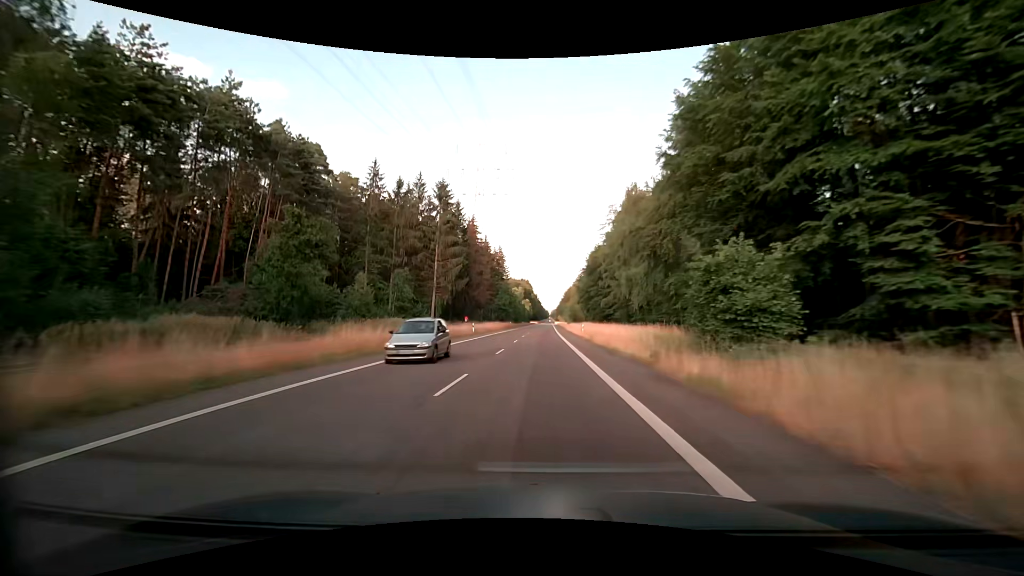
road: secondary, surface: asphalt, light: Day
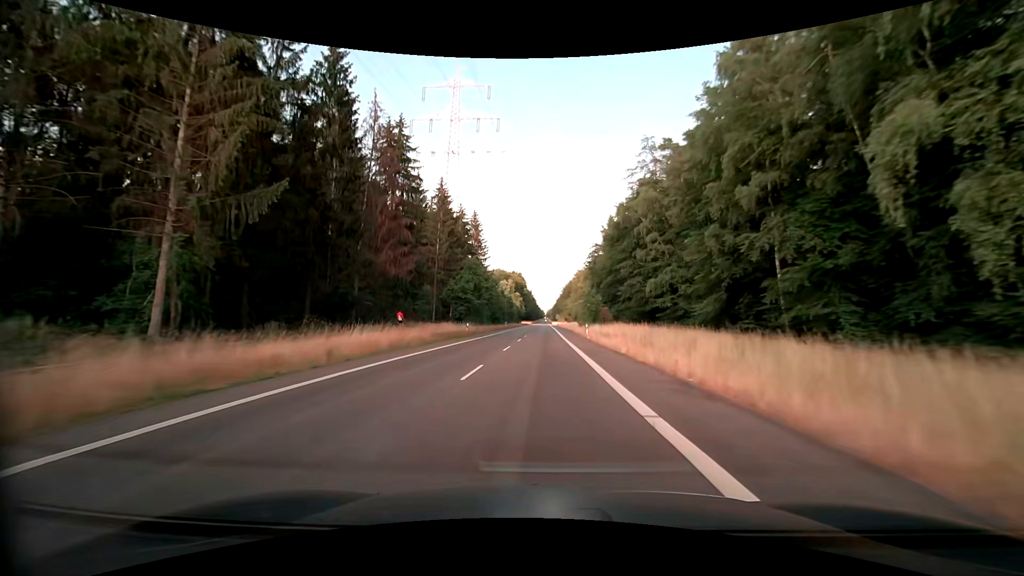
(+0.2, +54.6) m; 0°
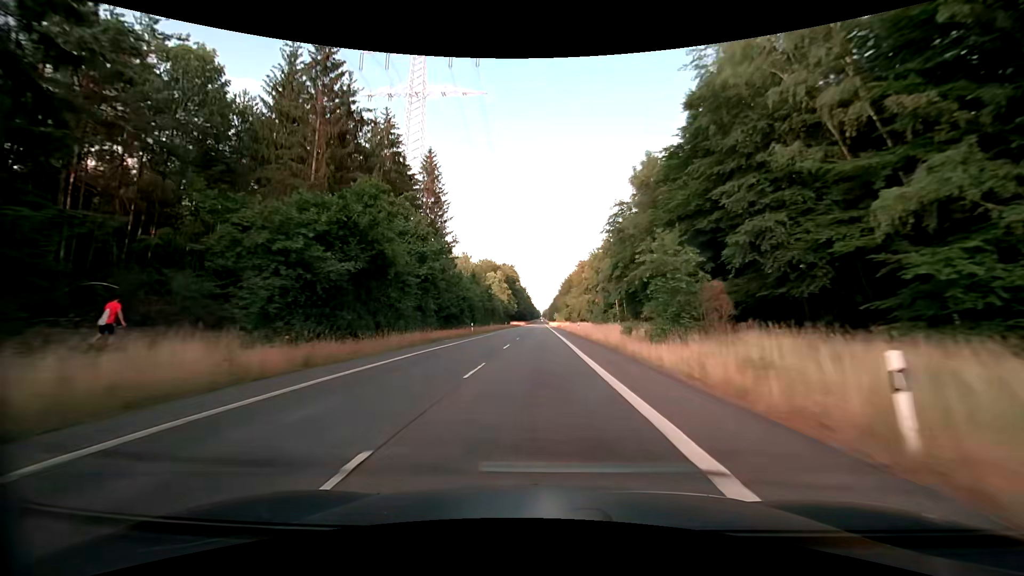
(+0.4, +42.5) m; +1°
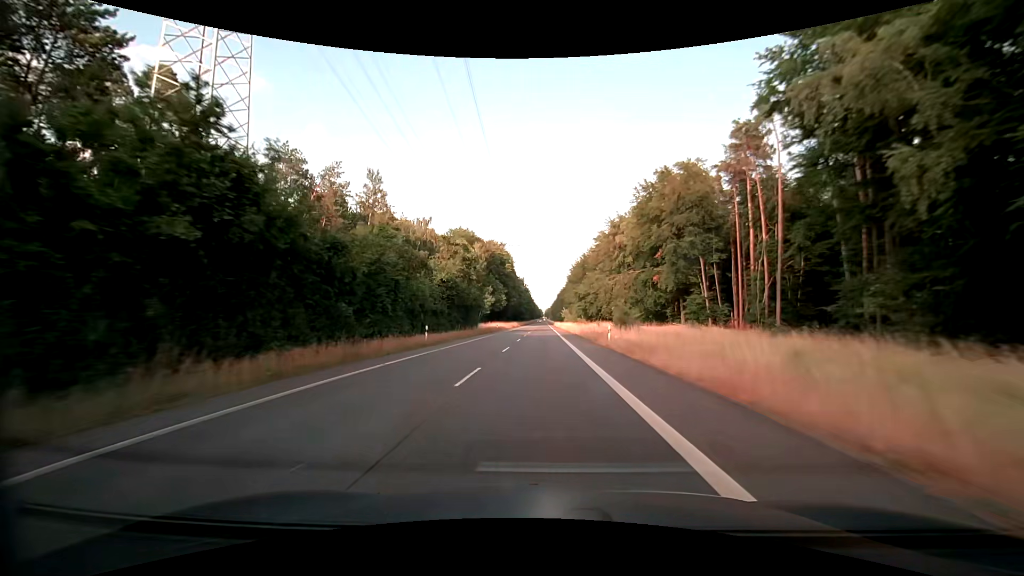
(-0.2, +73.6) m; 0°
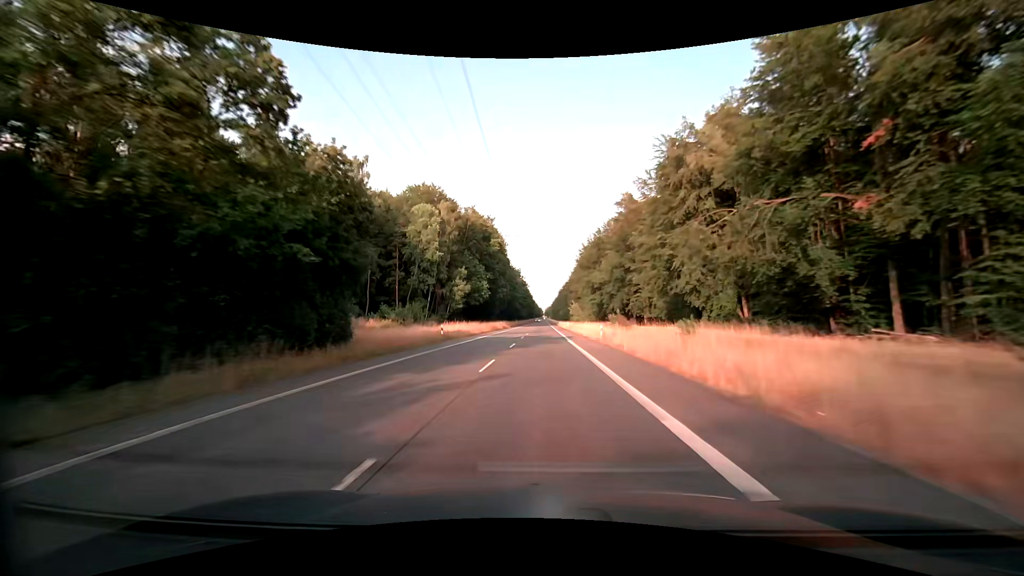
(-0.2, +45.6) m; 0°
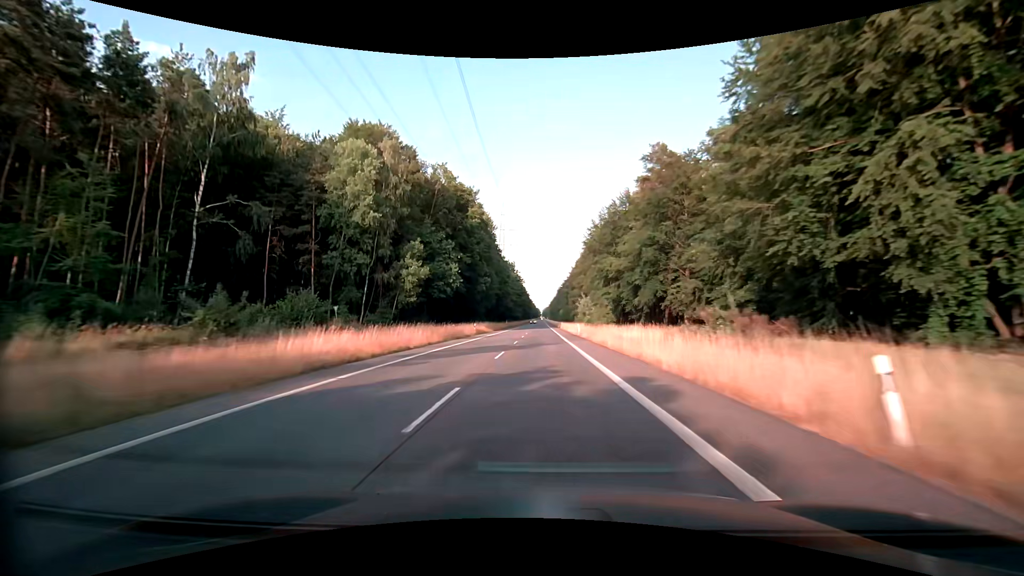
(0.0, +31.0) m; 0°
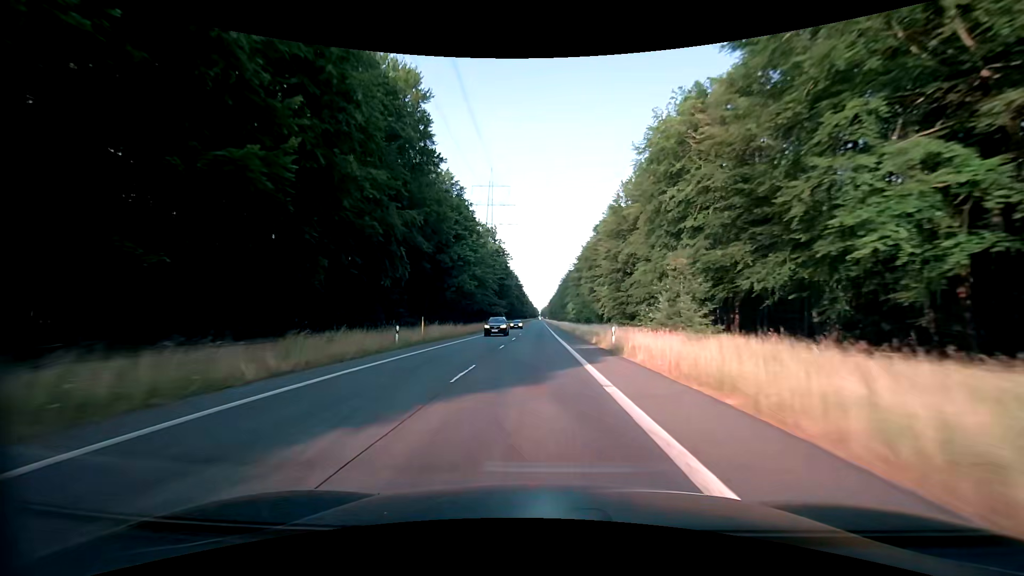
(+0.6, +79.2) m; 0°
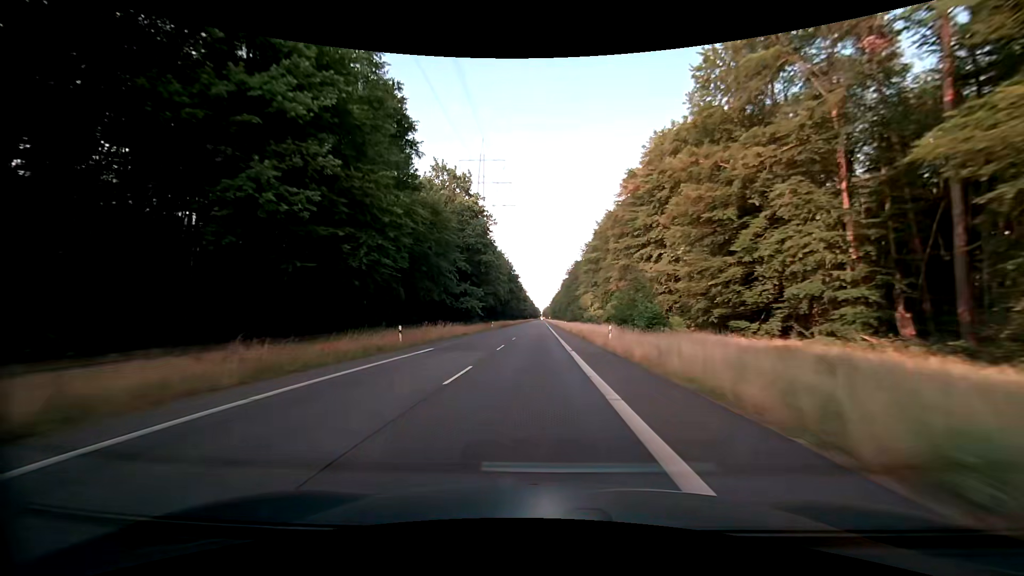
(0.0, +48.3) m; 0°
(0, +10) (0, +20) (0, +30) (0, +40) (0, +50) (0, +60) (0, +70) (0, +80) (0, +90) (0, +100) m
